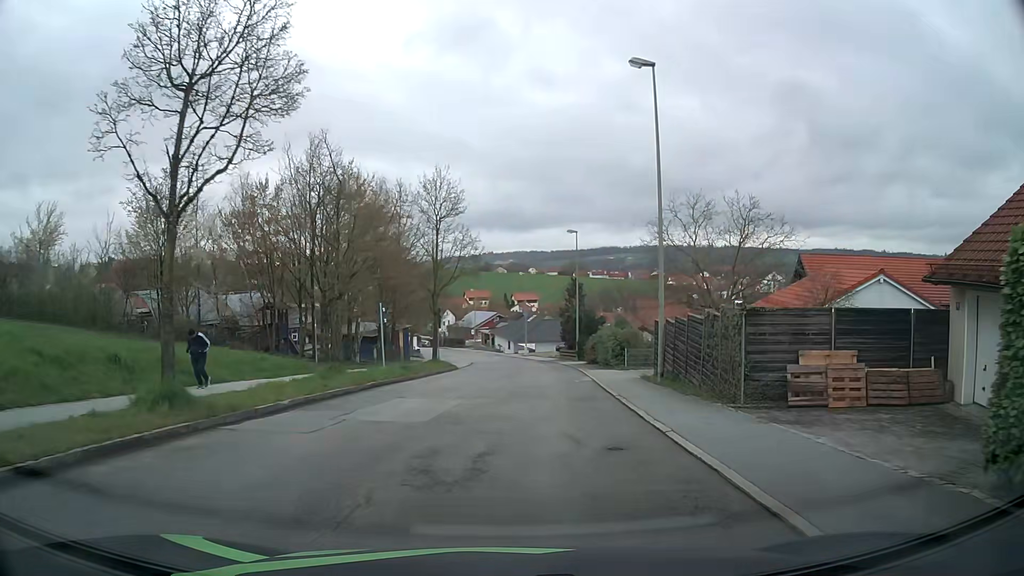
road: residential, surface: asphalt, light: Day
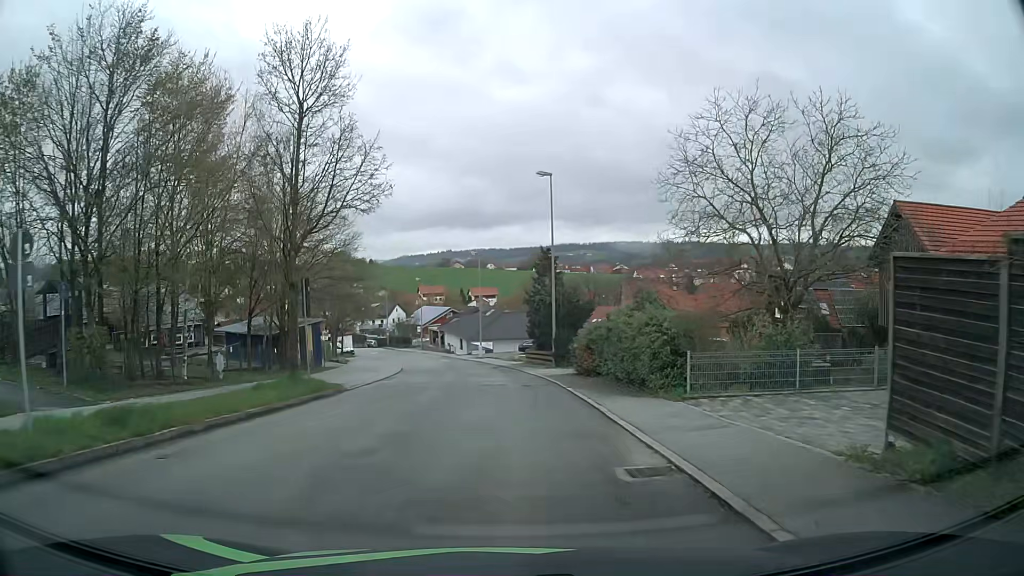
(+0.8, +17.6) m; +4°
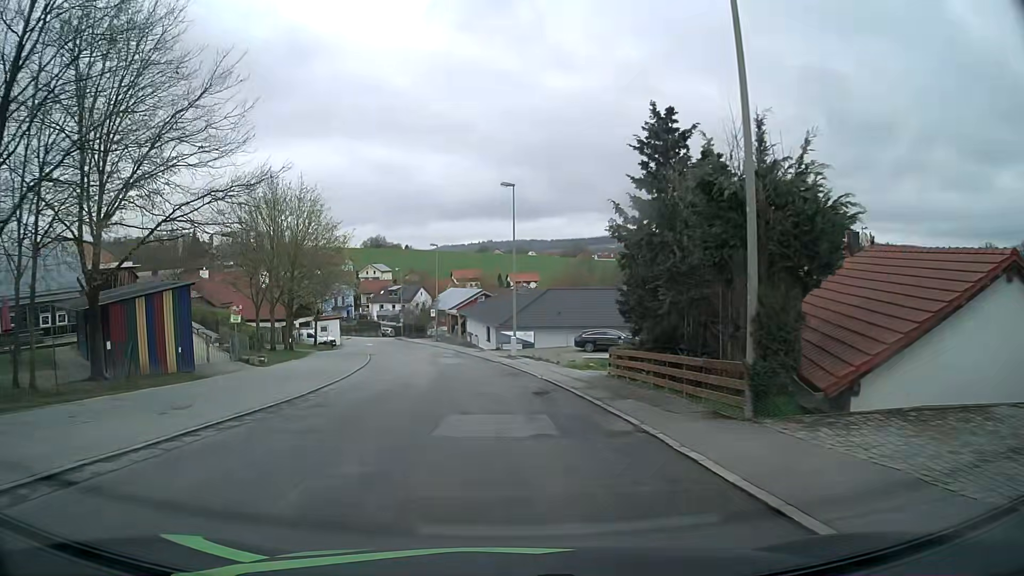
(-0.6, +25.2) m; -4°
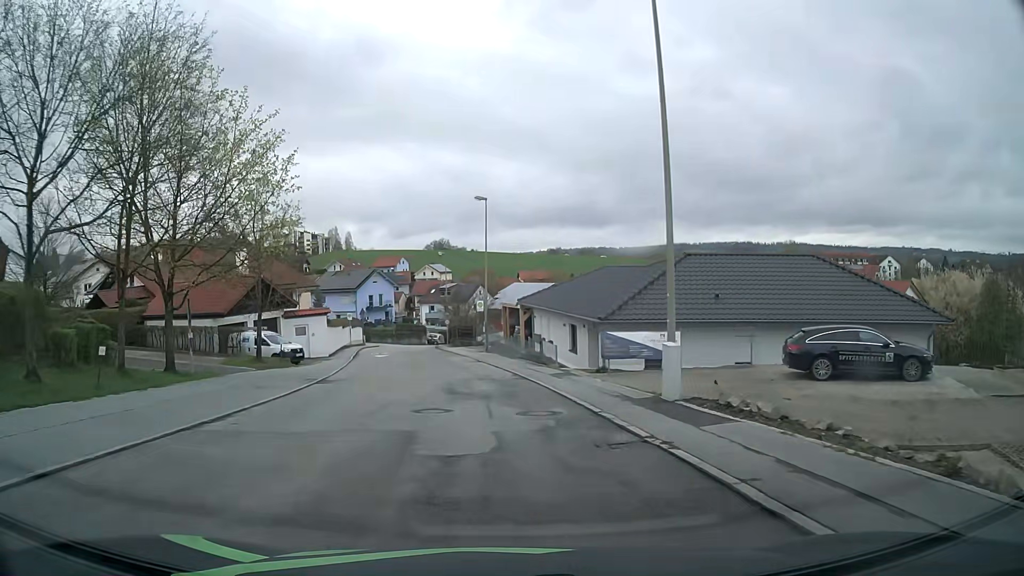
(-1.1, +25.5) m; -6°
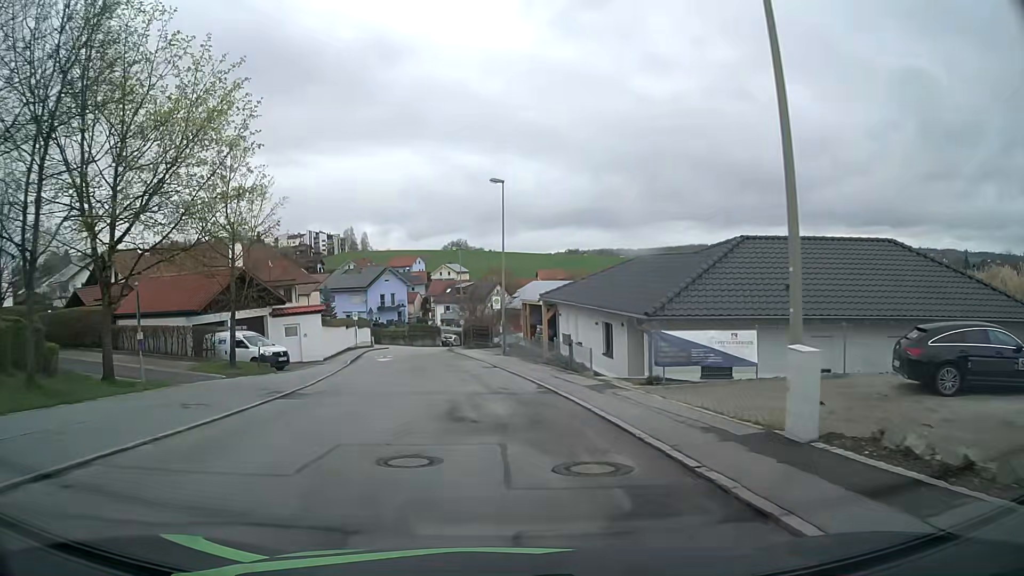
(0.0, +5.2) m; -1°
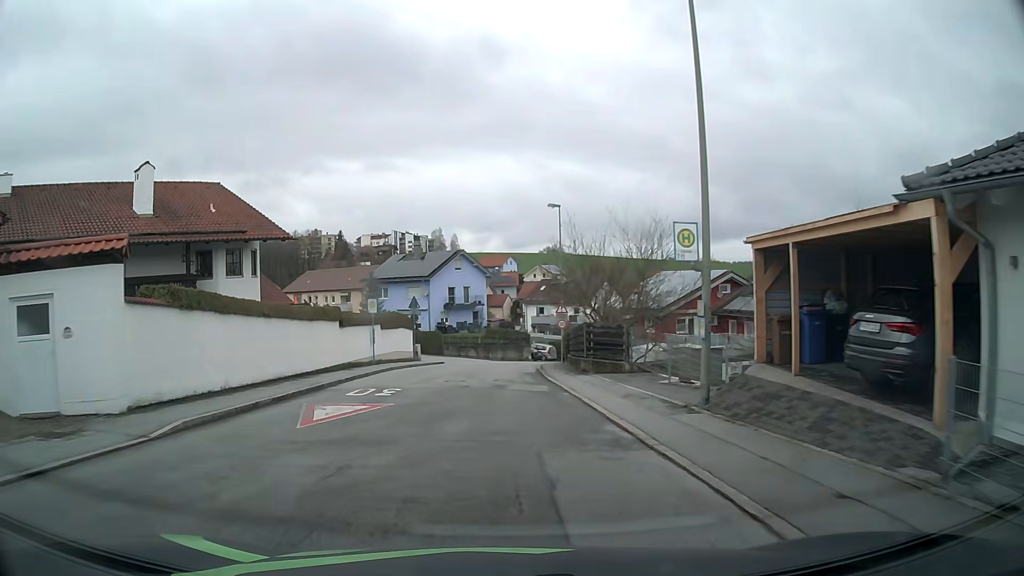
(-1.8, +25.8) m; -8°
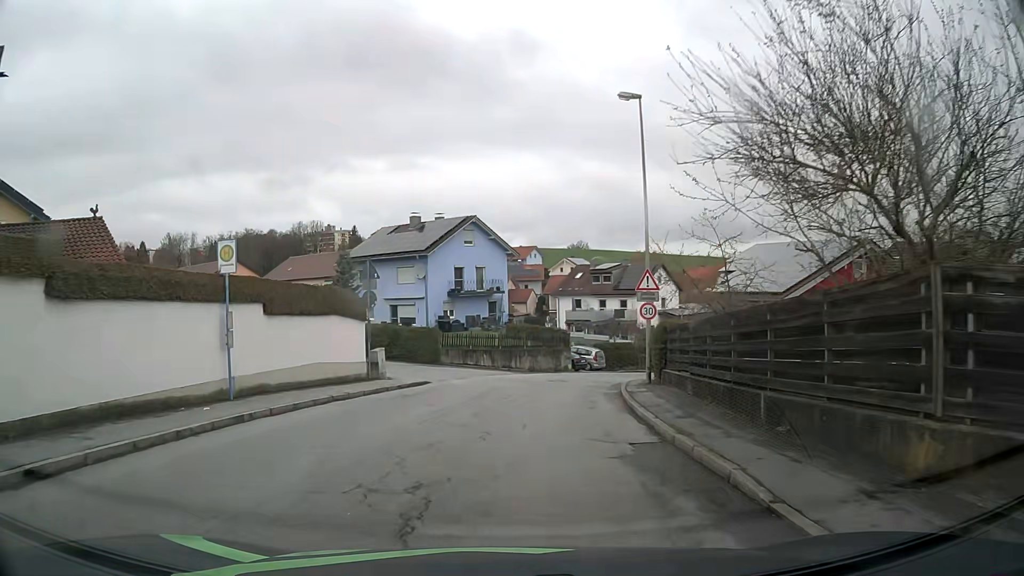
(-0.6, +19.9) m; -2°
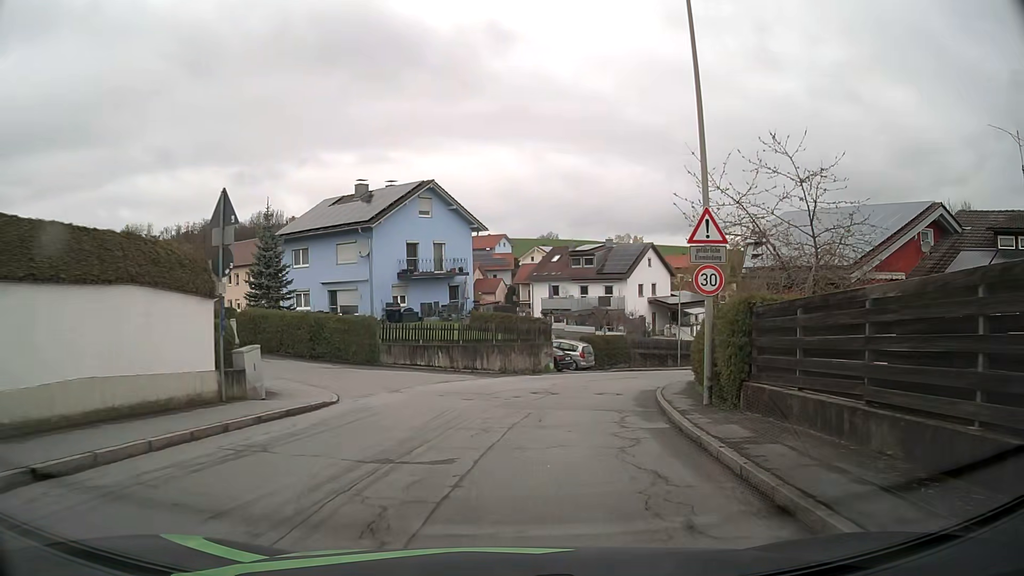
(+0.1, +9.8) m; +2°
